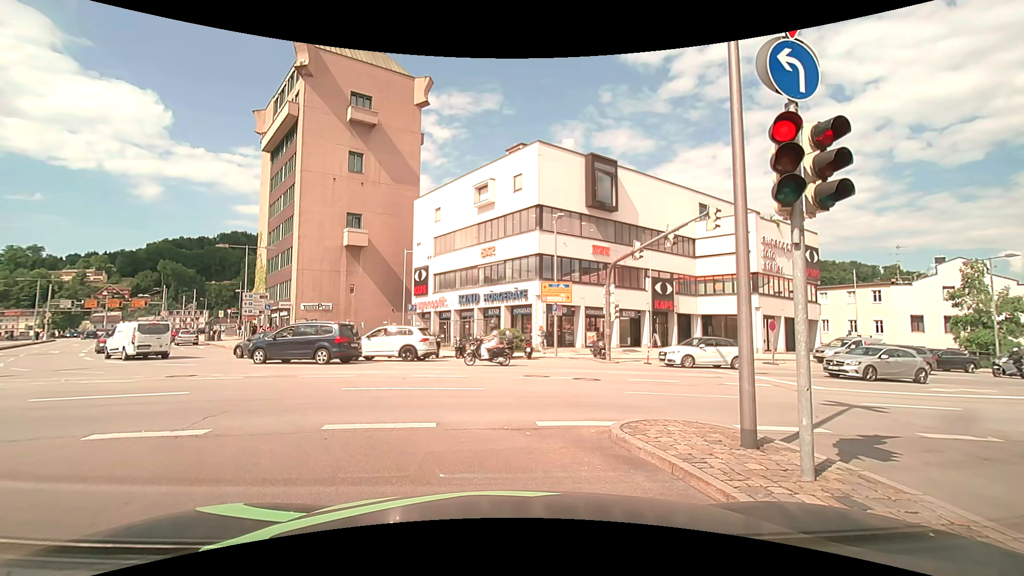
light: Day
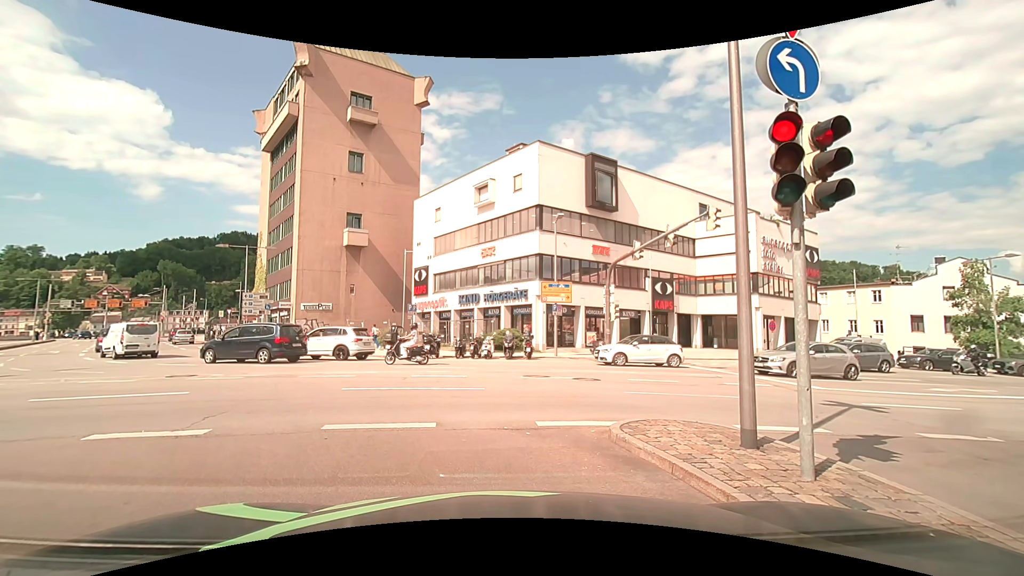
(0.0, 0.0) m; 0°
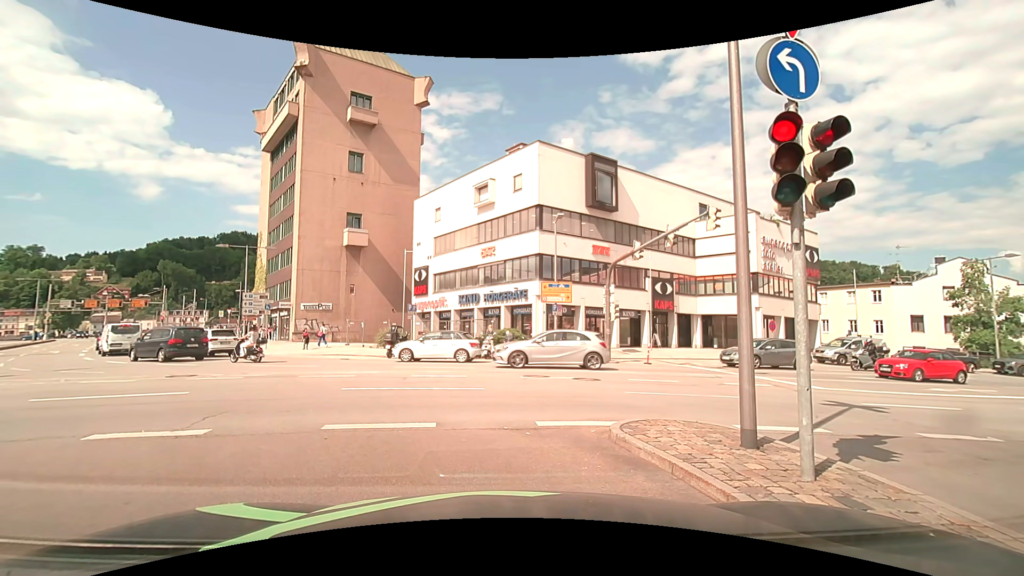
(0.0, 0.0) m; 0°
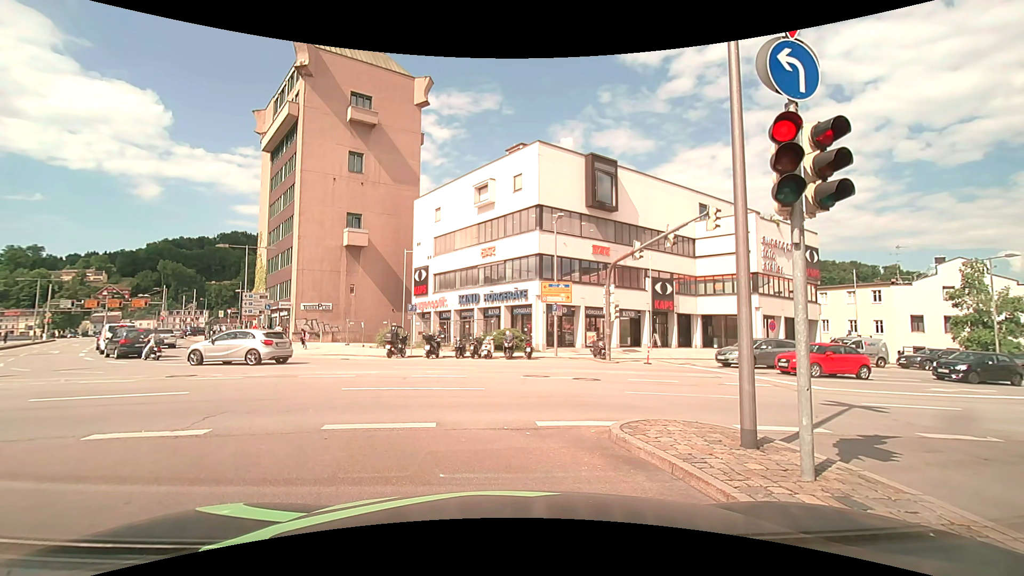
(0.0, 0.0) m; 0°
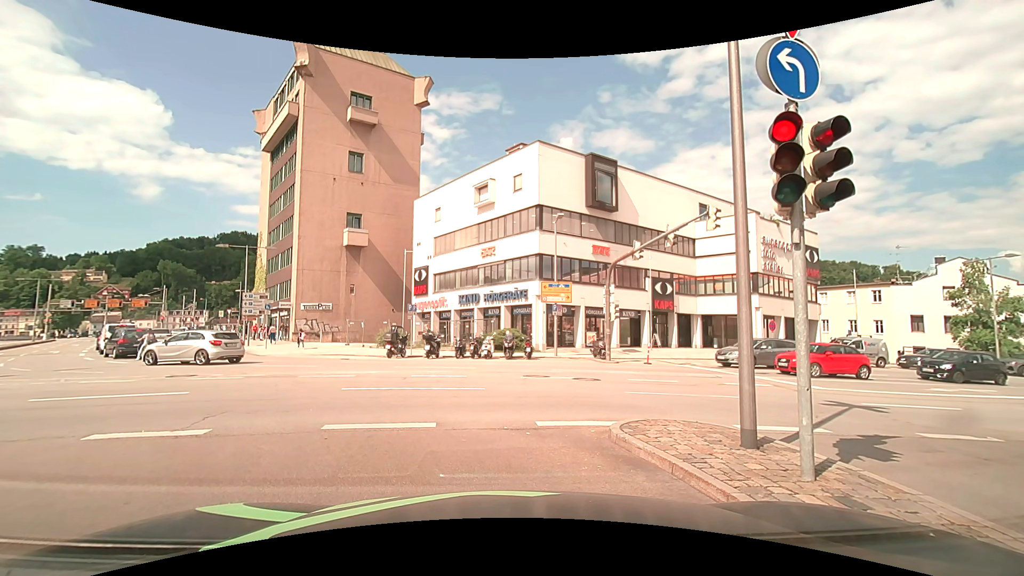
(0.0, 0.0) m; 0°
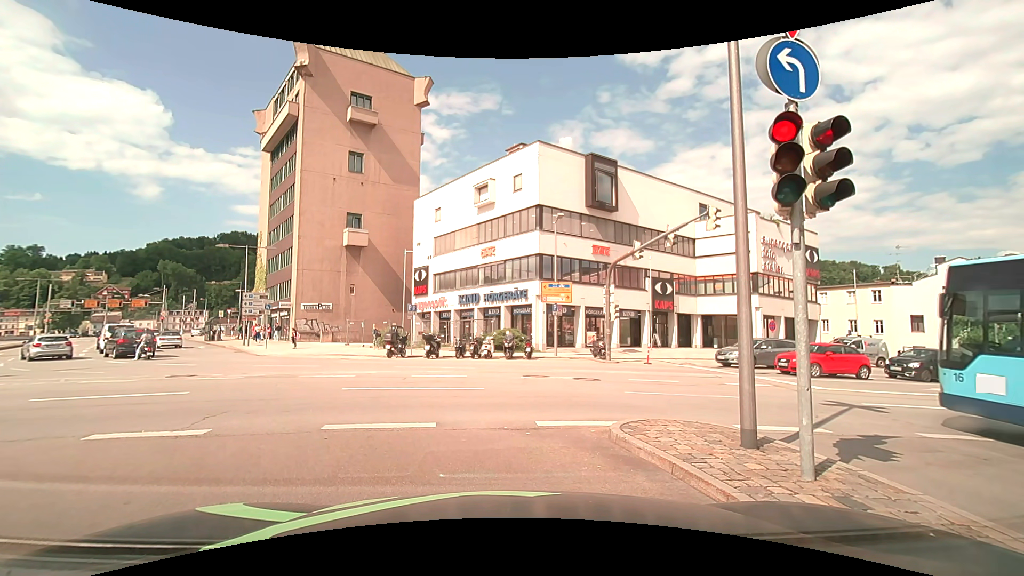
(0.0, 0.0) m; 0°
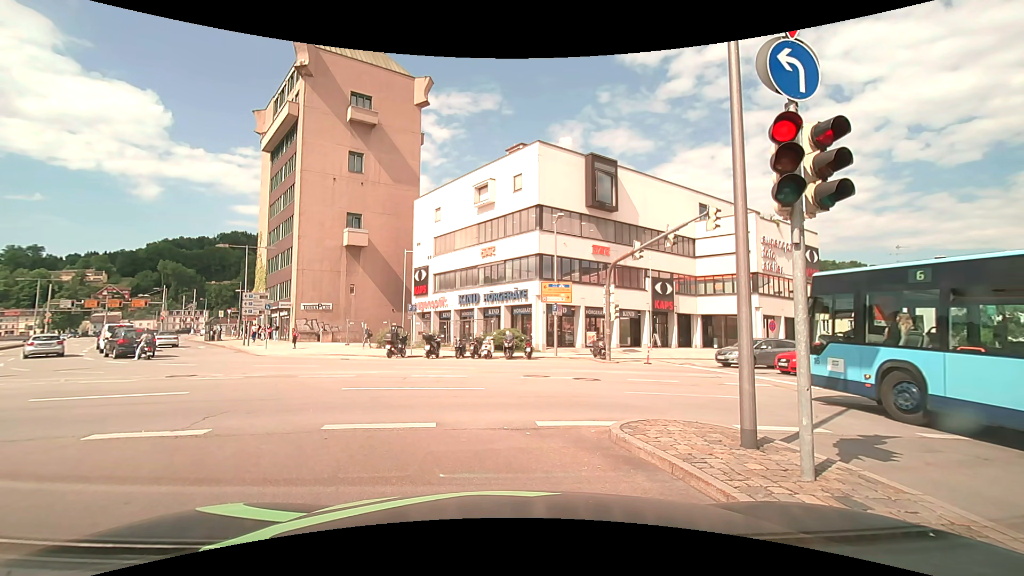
(0.0, 0.0) m; 0°
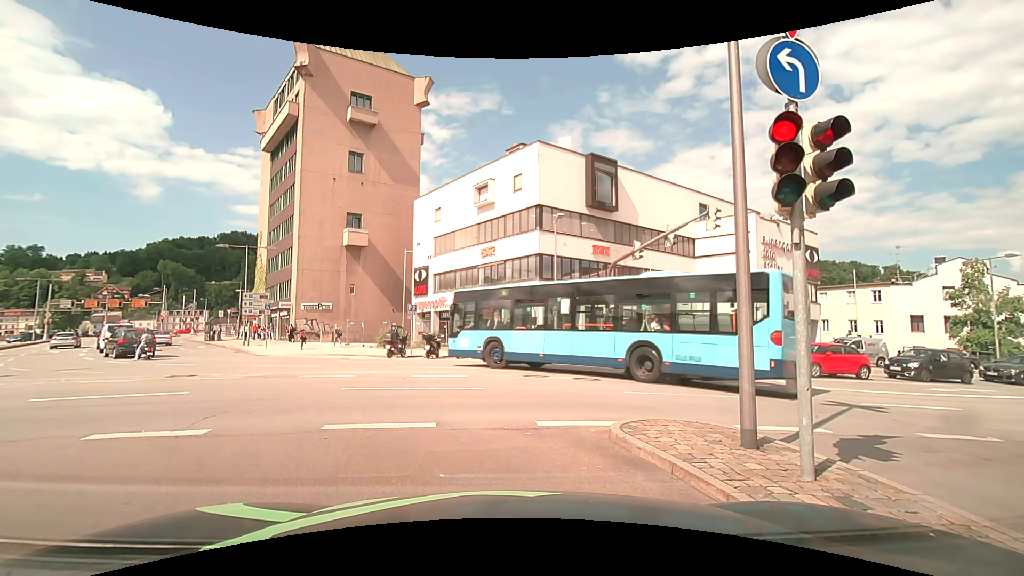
(0.0, 0.0) m; 0°
